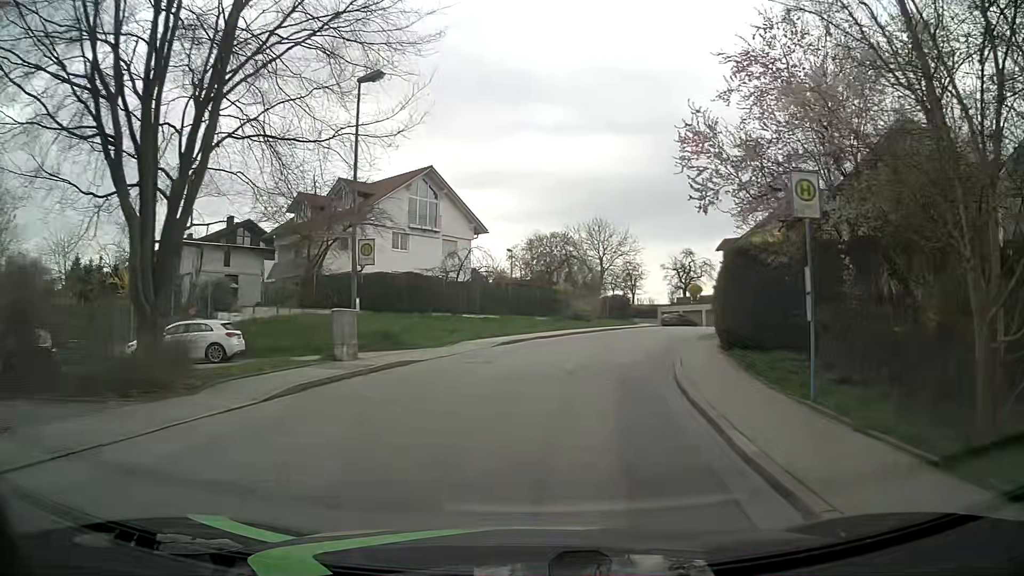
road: residential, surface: asphalt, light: Day
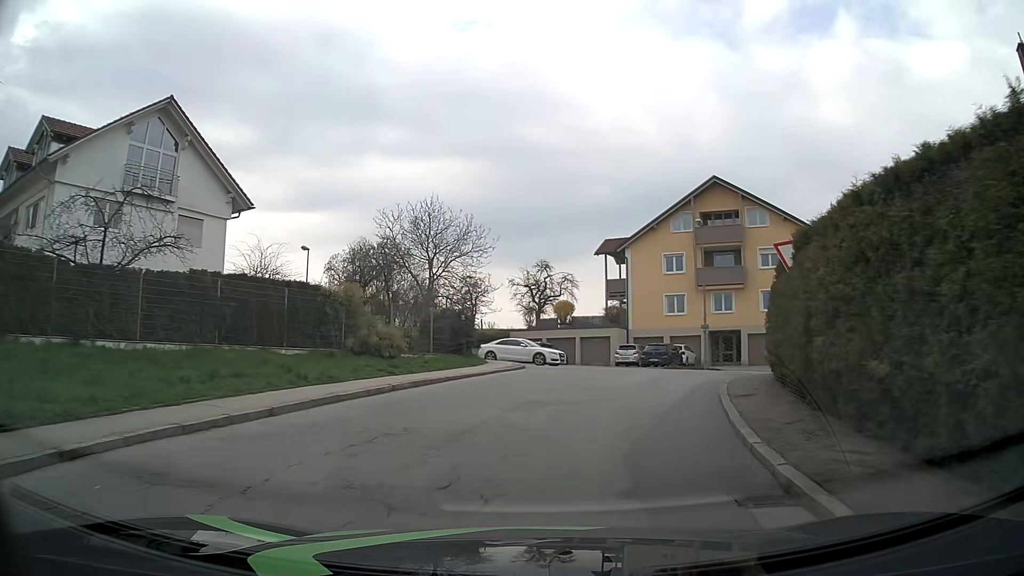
(+2.4, +20.6) m; +14°
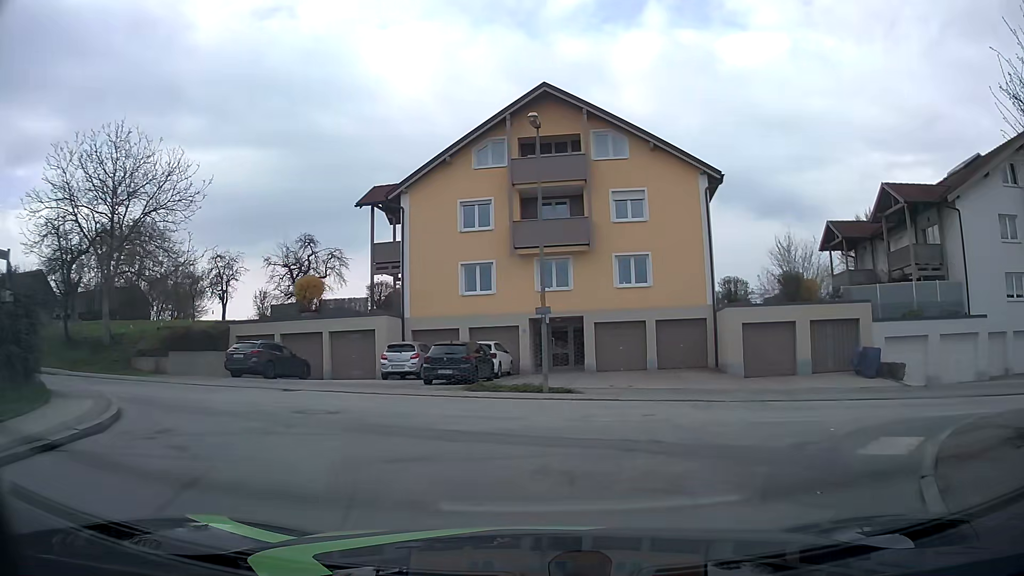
(+2.3, +16.3) m; +19°
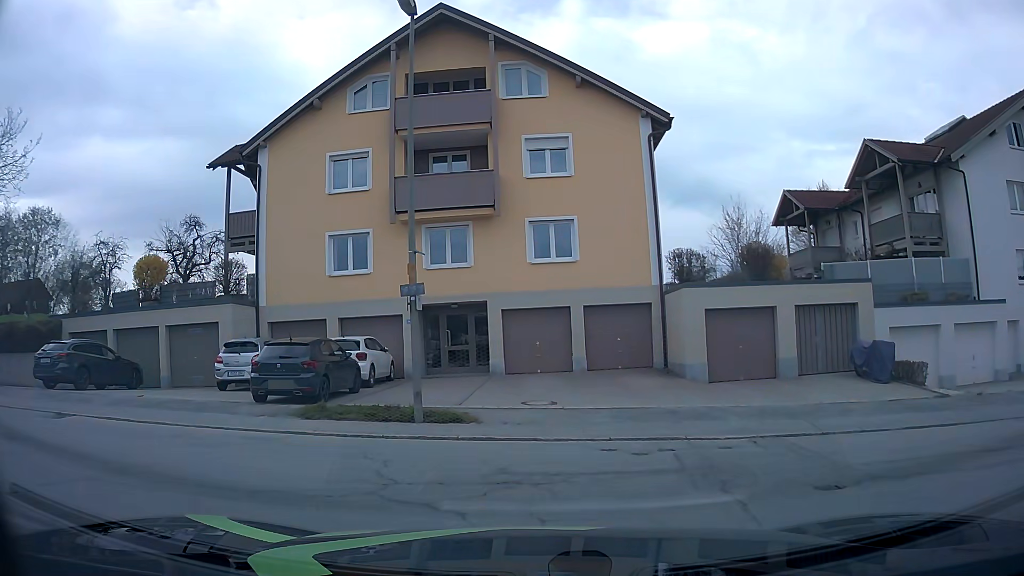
(+0.6, +6.8) m; +6°
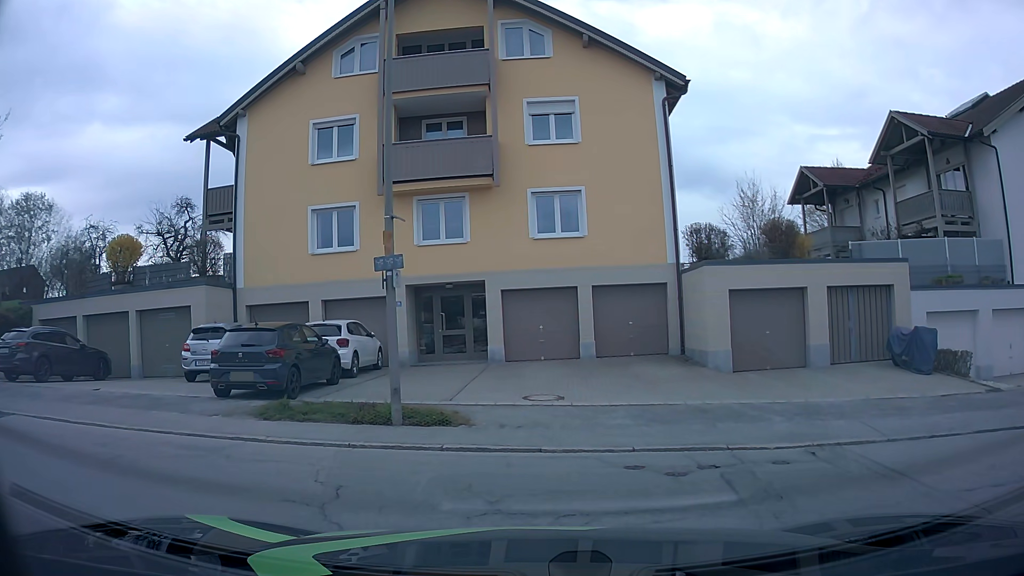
(0.0, +2.0) m; 0°
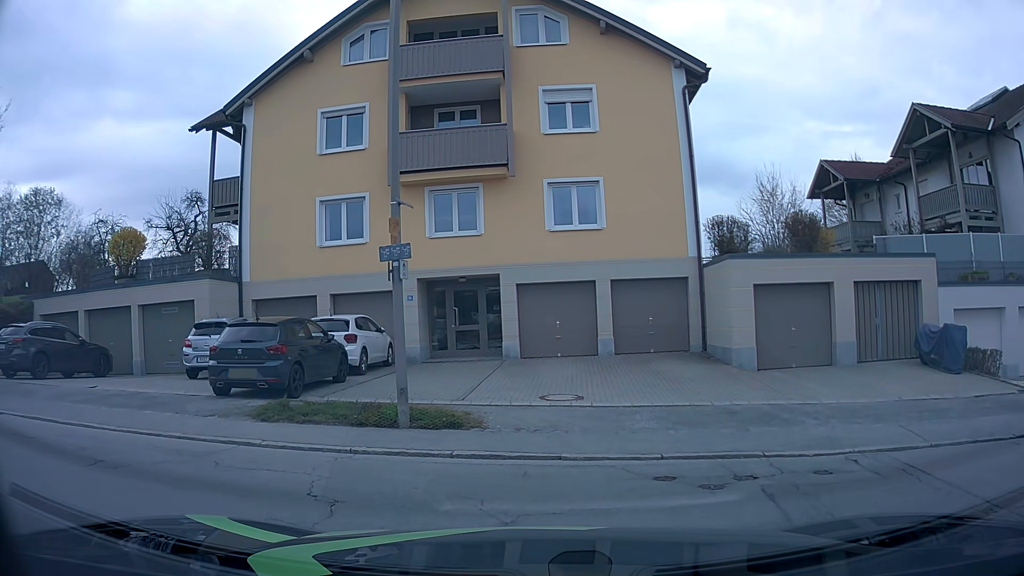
(0.0, +0.7) m; 0°
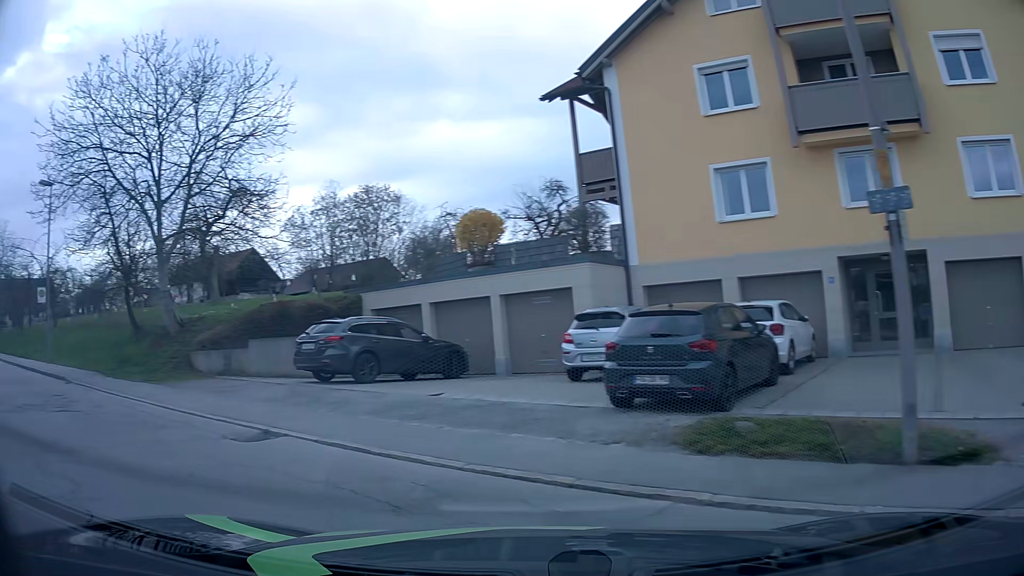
(-0.8, +3.3) m; -29°
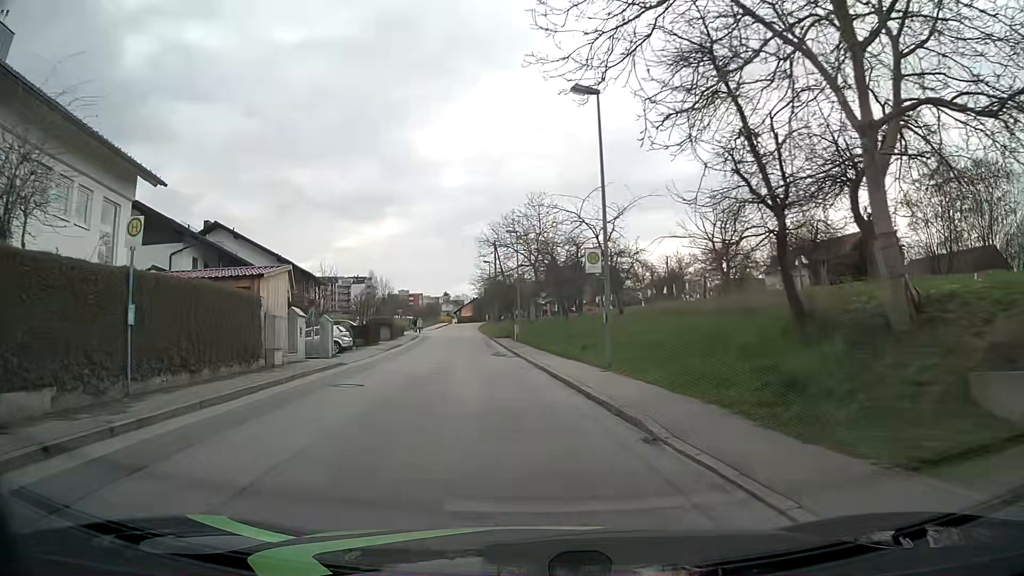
(-7.4, +10.0) m; -53°
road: unclassified
